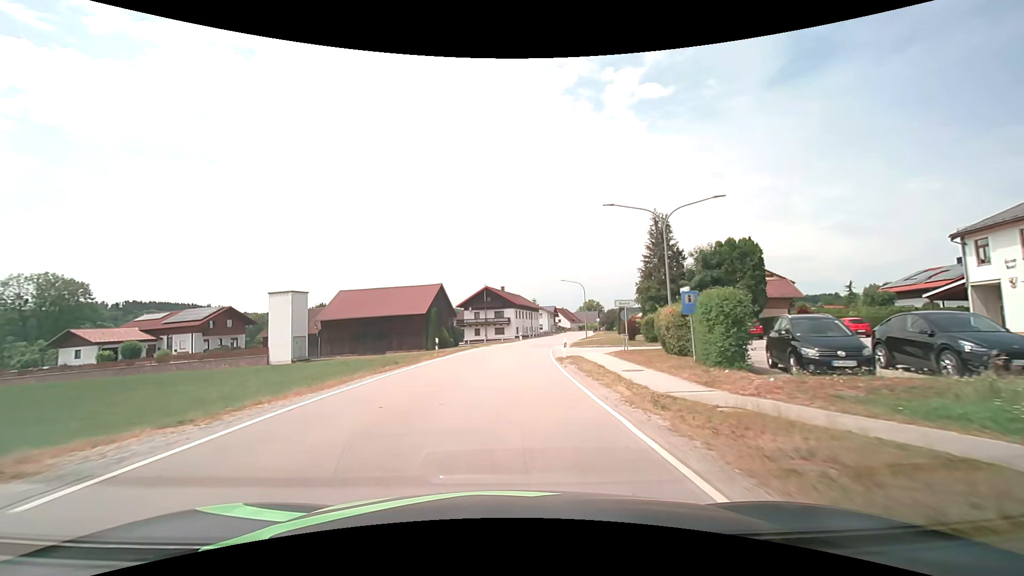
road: secondary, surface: asphalt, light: Day
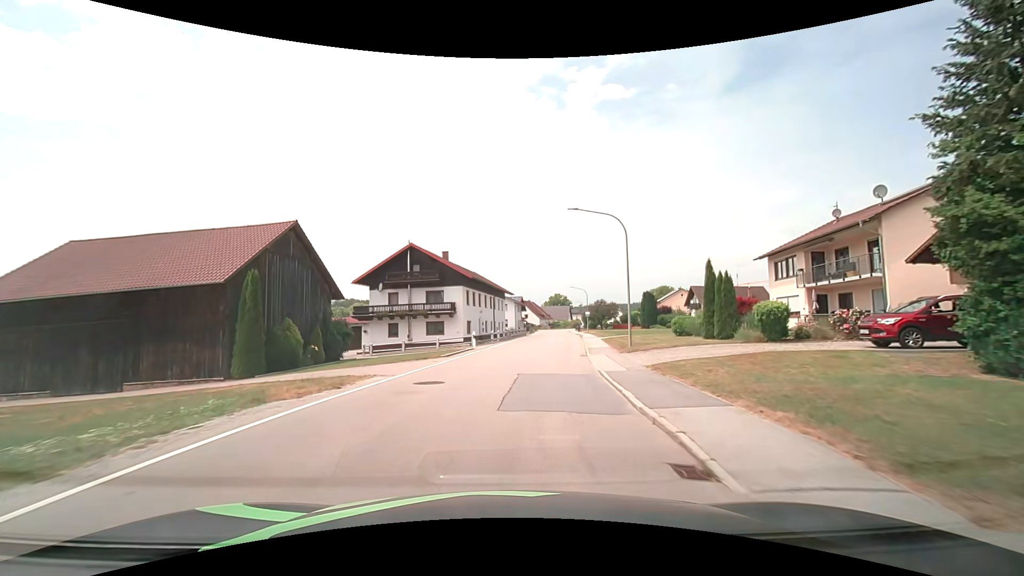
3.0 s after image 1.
(+1.1, +36.3) m; +5°
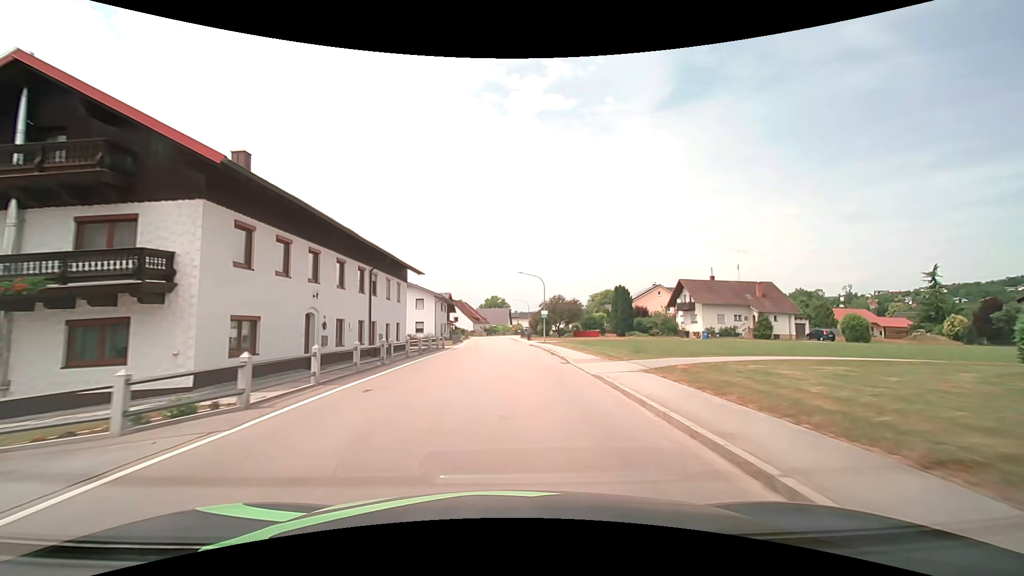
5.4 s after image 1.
(+2.0, +28.6) m; +7°
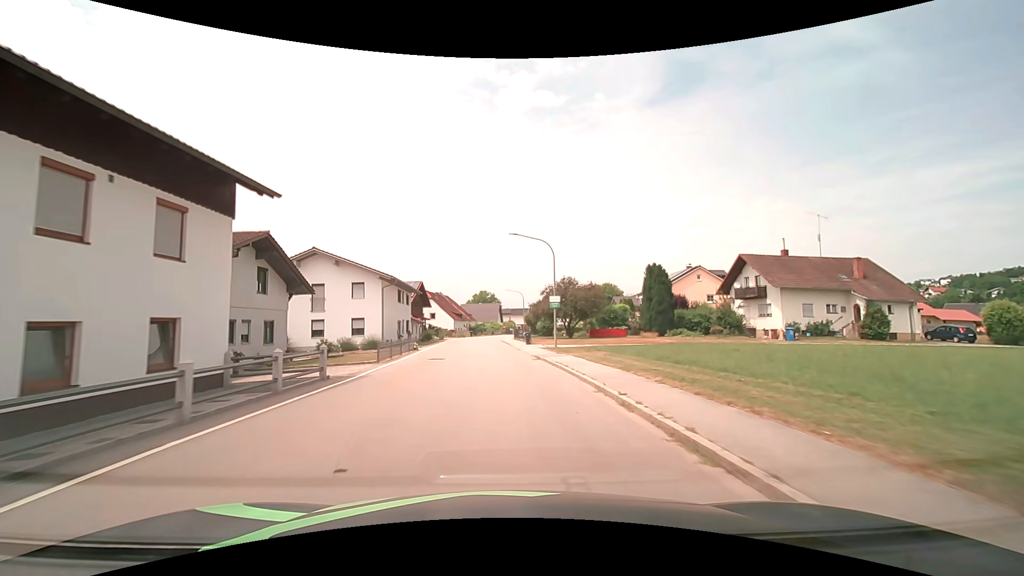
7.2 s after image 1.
(+0.4, +21.1) m; +1°
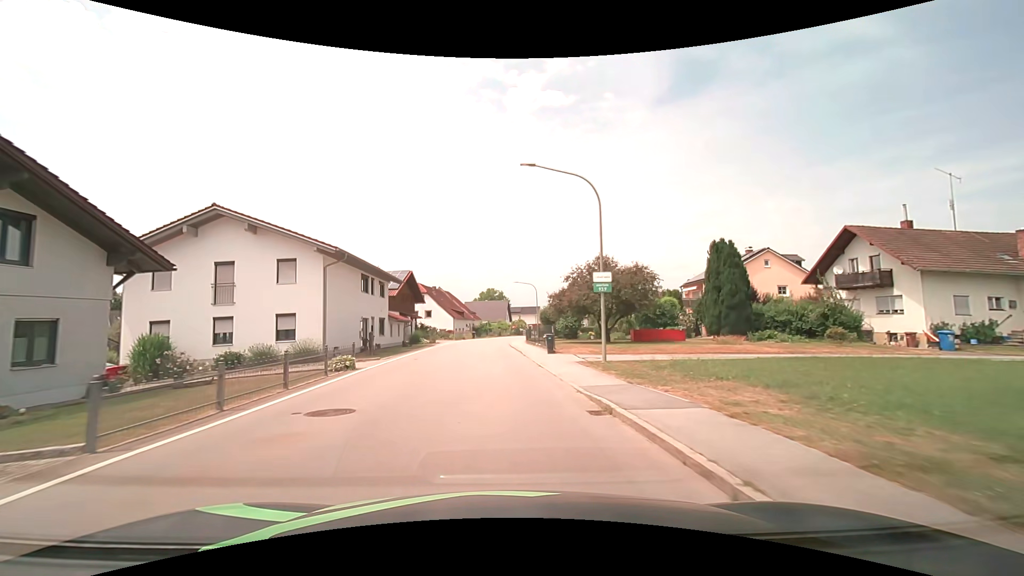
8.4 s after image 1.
(-0.1, +13.9) m; -1°
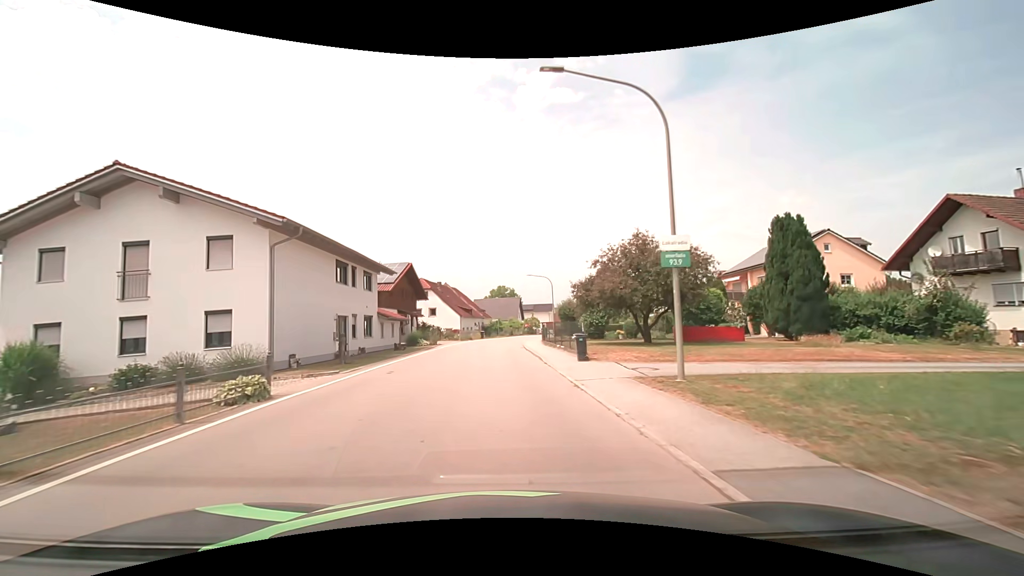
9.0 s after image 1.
(-0.1, +6.9) m; -1°
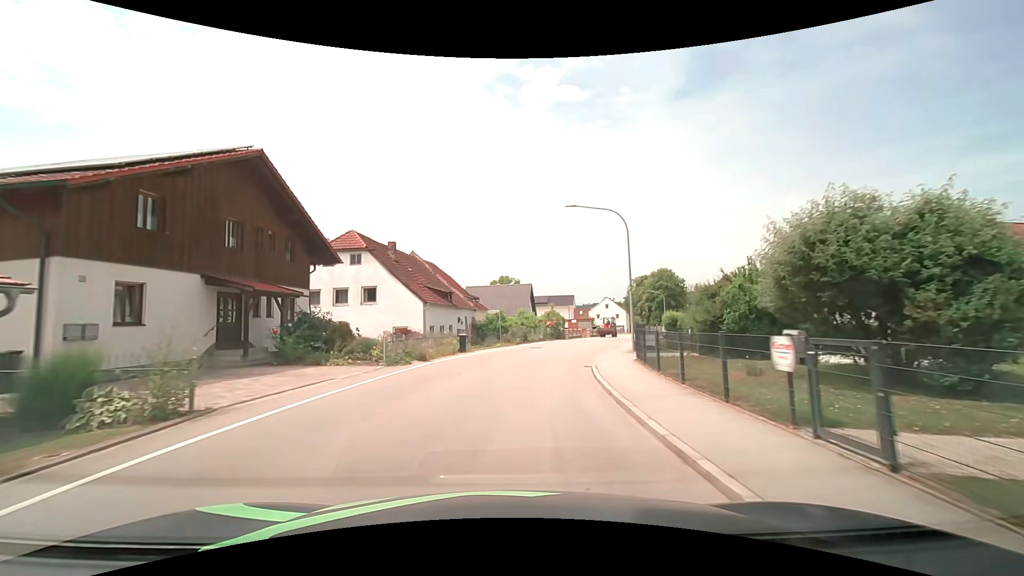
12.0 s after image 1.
(-0.9, +32.9) m; -1°
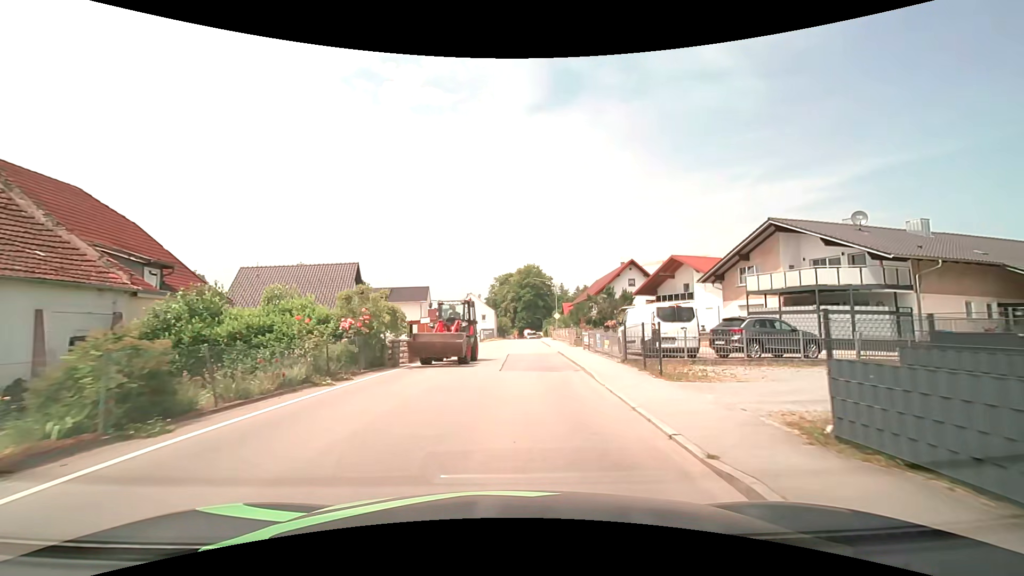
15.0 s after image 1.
(+3.5, +28.5) m; +16°
(0, +10) (+1, +20) (+1, +30) (+2, +40) (+2, +50) (+3, +60) (+4, +70) (+4, +80) (+5, +90) (+6, +100) m
